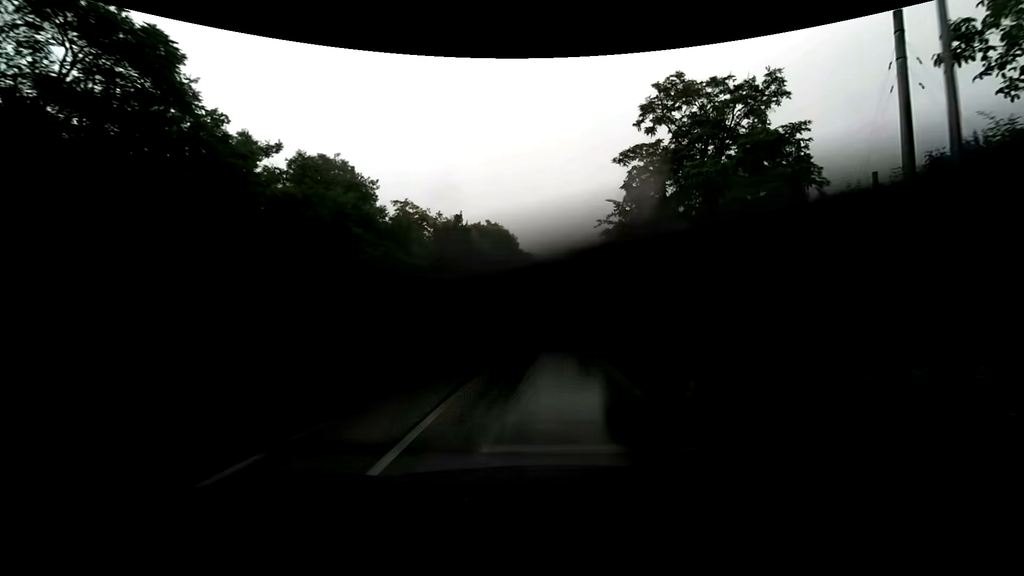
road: secondary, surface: asphalt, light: Day
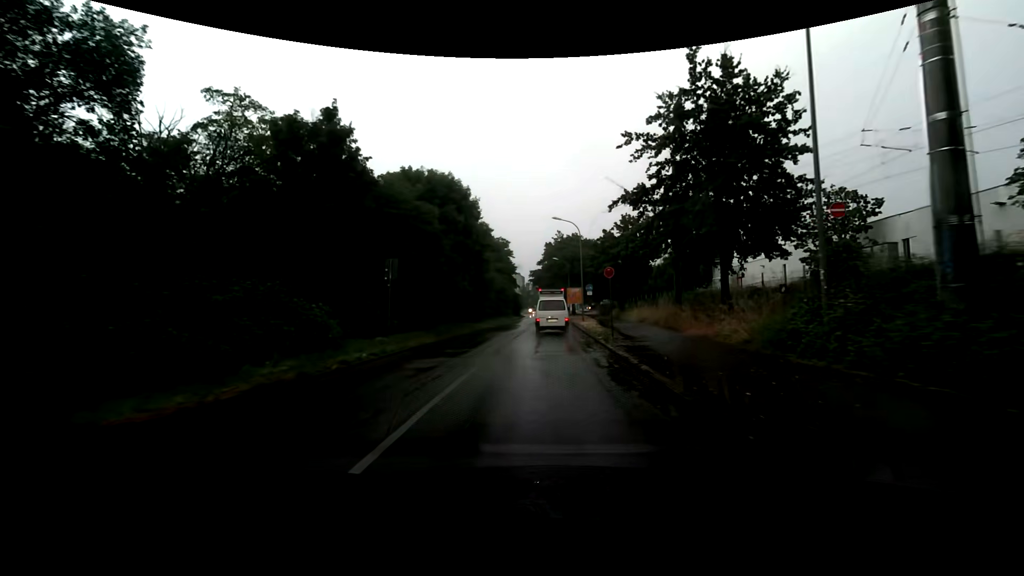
(+0.5, +26.7) m; +2°
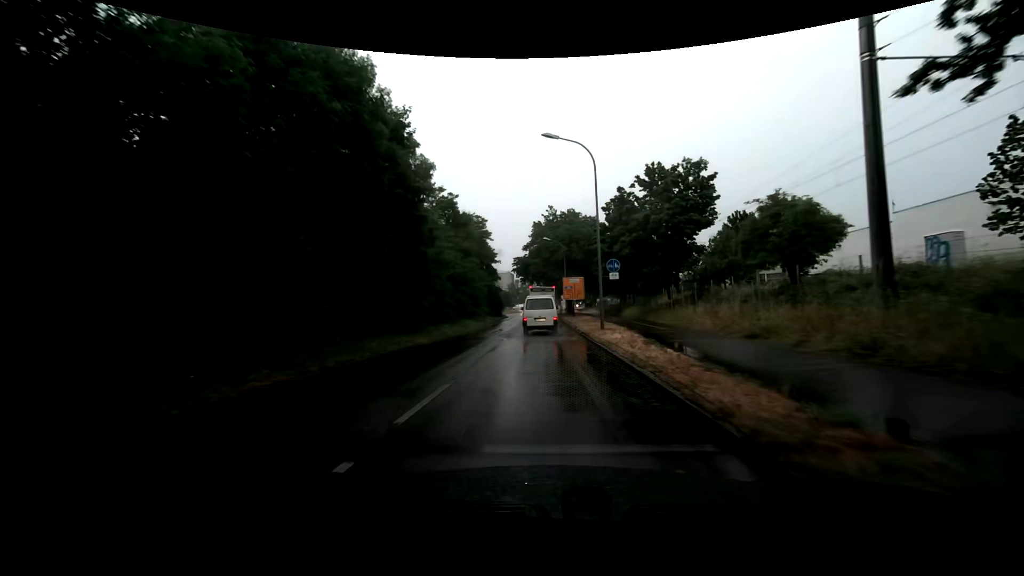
(+0.4, +20.8) m; +2°
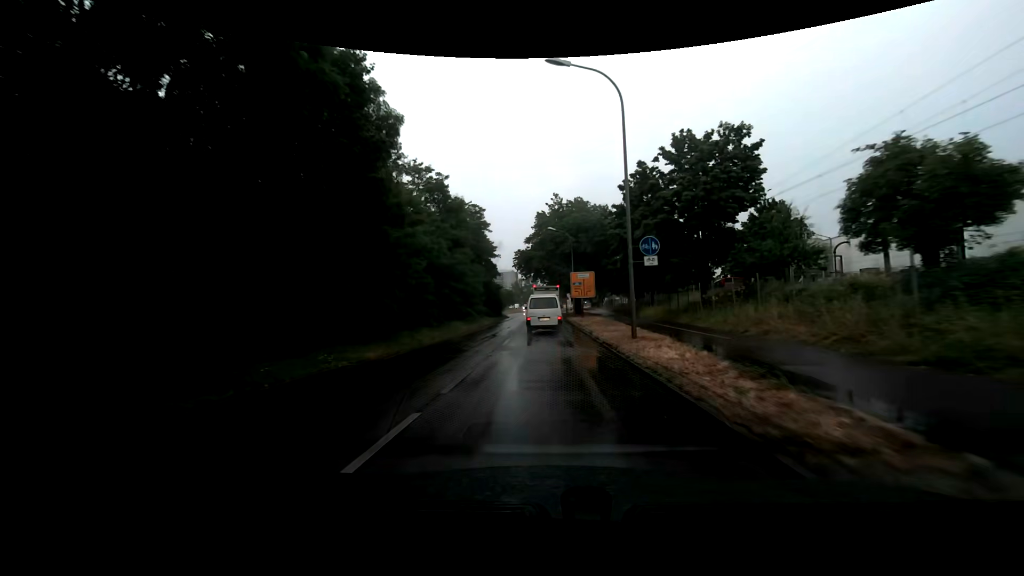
(0.0, +7.0) m; -1°
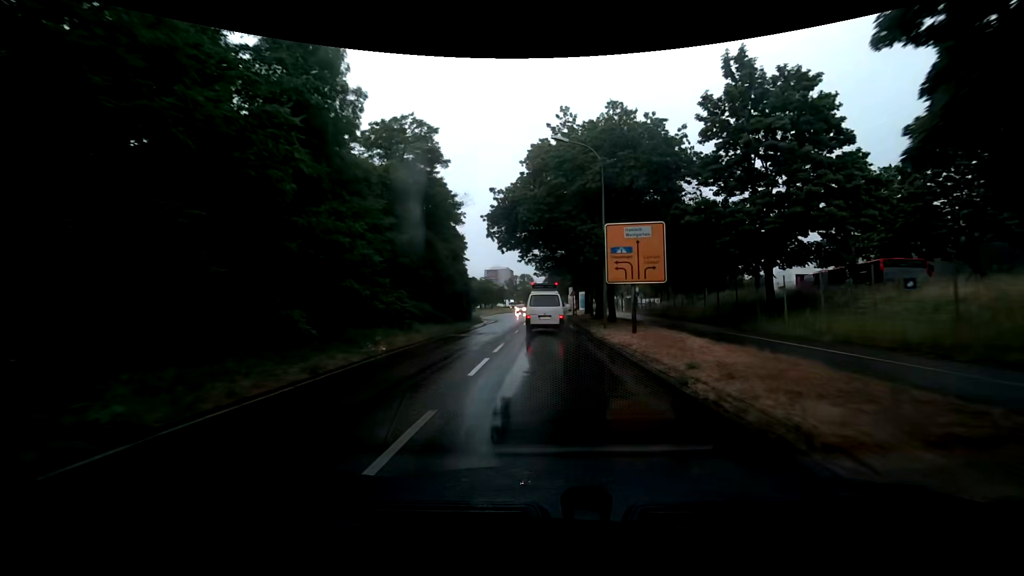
(-0.1, +27.3) m; 0°
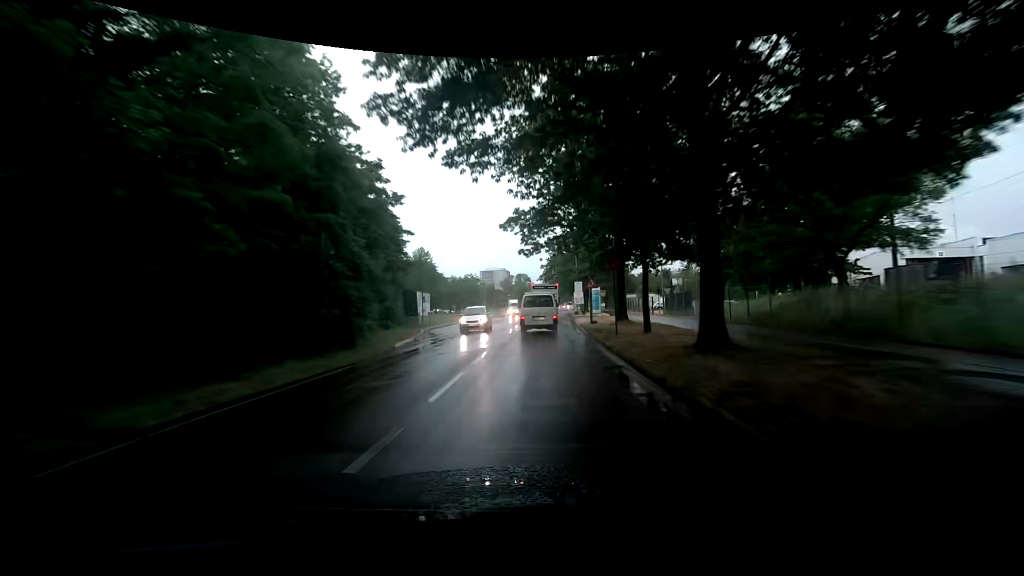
(+0.1, +25.2) m; 0°
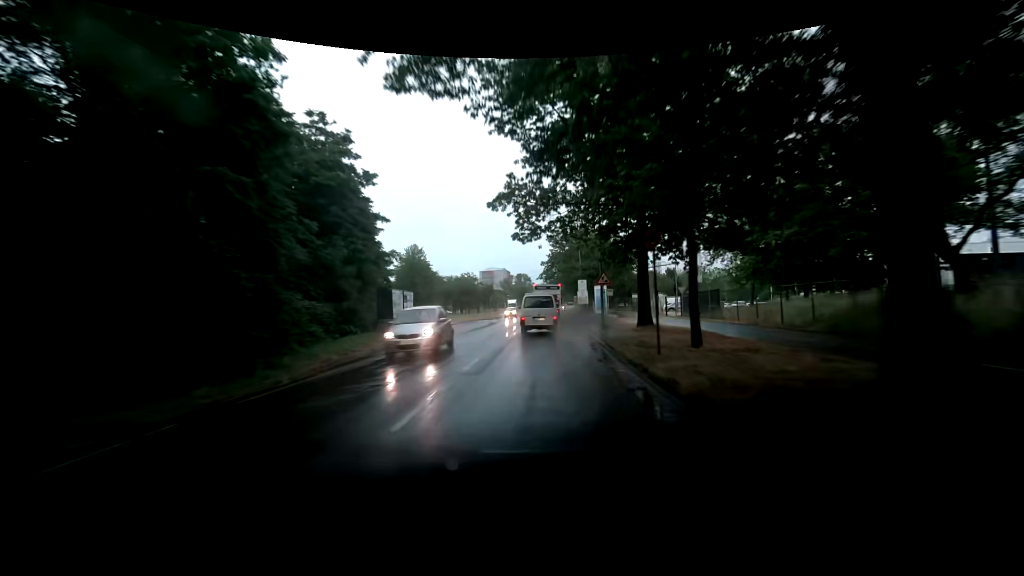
(0.0, +6.1) m; +1°
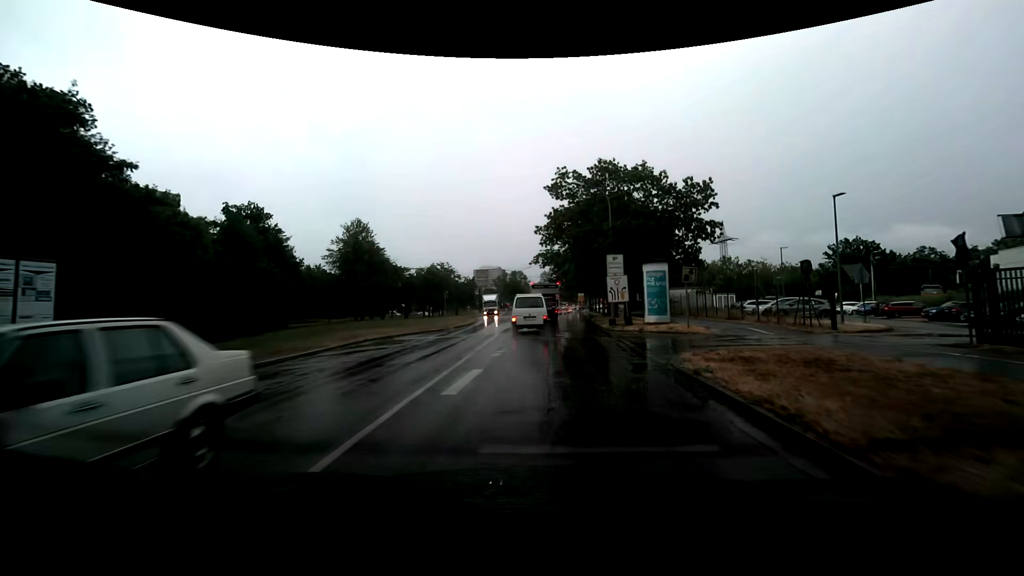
(0.0, +29.8) m; -1°
(0, +10) (0, +20) (-1, +30) (-1, +40) (-1, +50) (-2, +60) (-3, +70) (-3, +80) (-3, +90) (-3, +100) m
